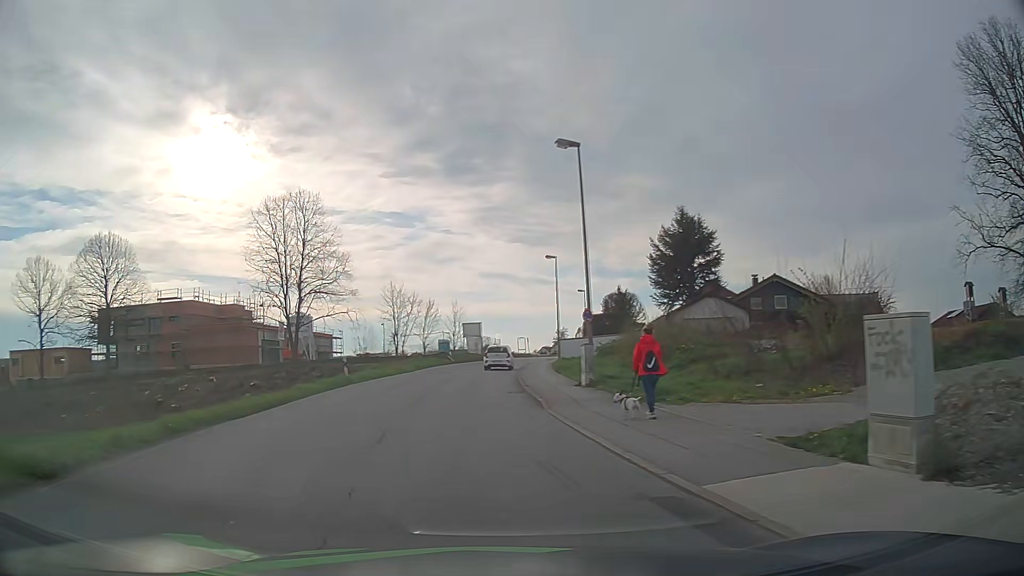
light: Day
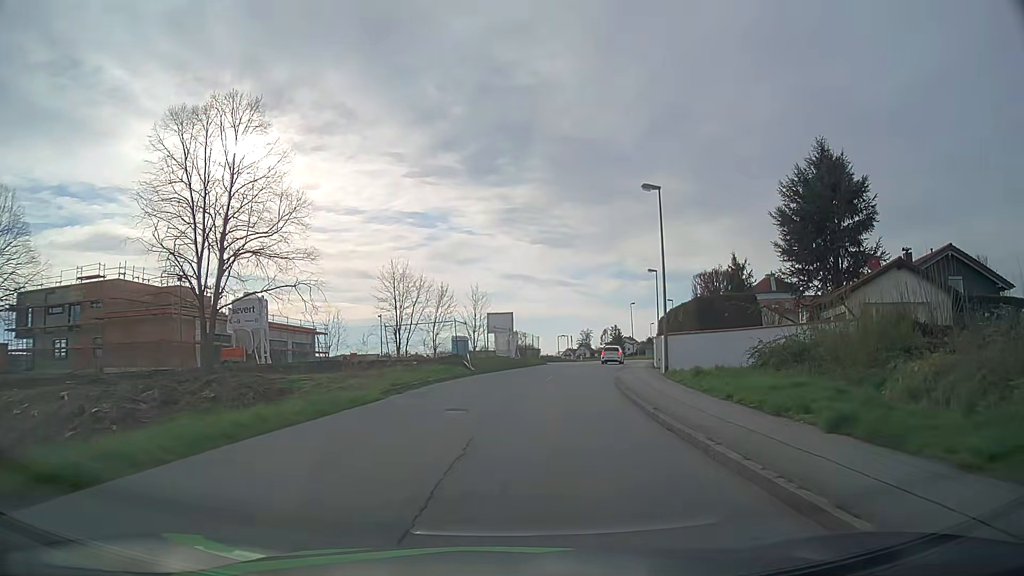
(-2.1, +23.7) m; -2°
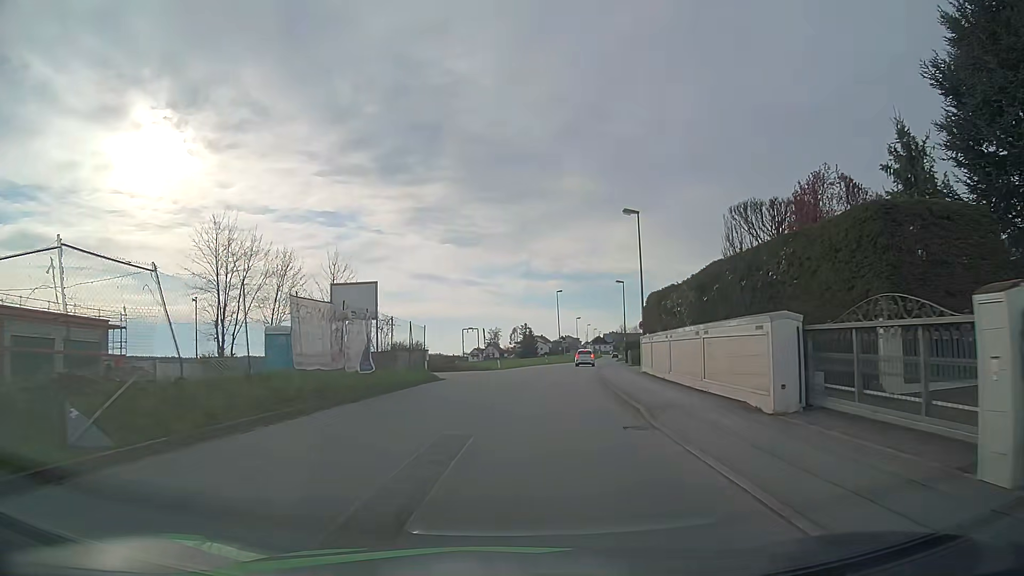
(+1.8, +25.9) m; +8°
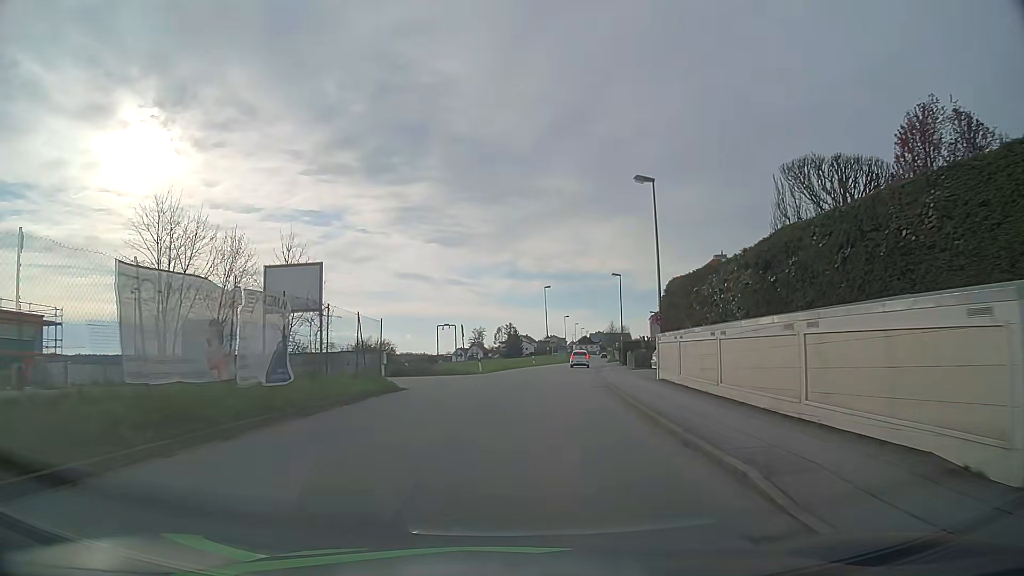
(+0.1, +6.7) m; +1°
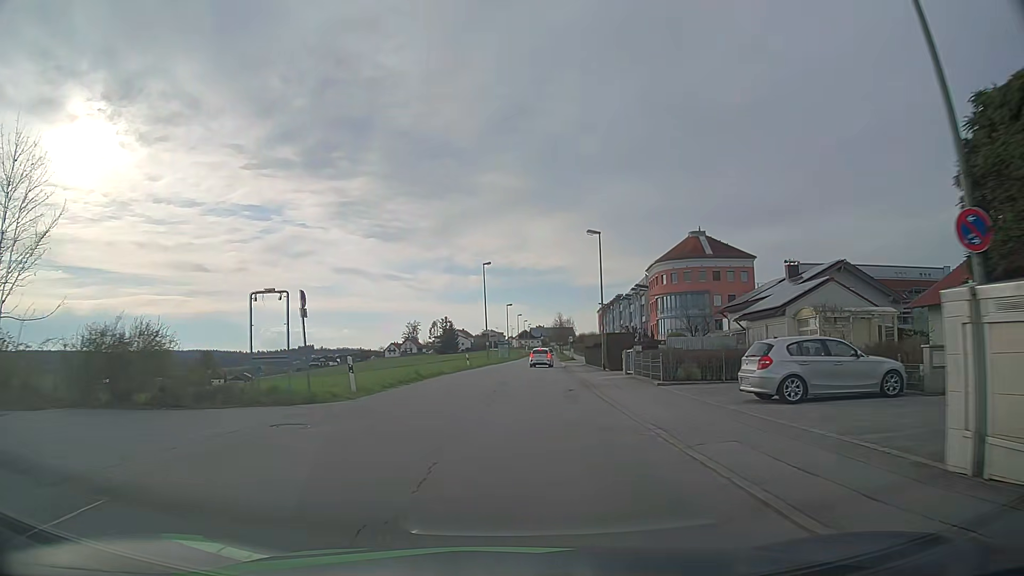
(+0.9, +20.6) m; +5°
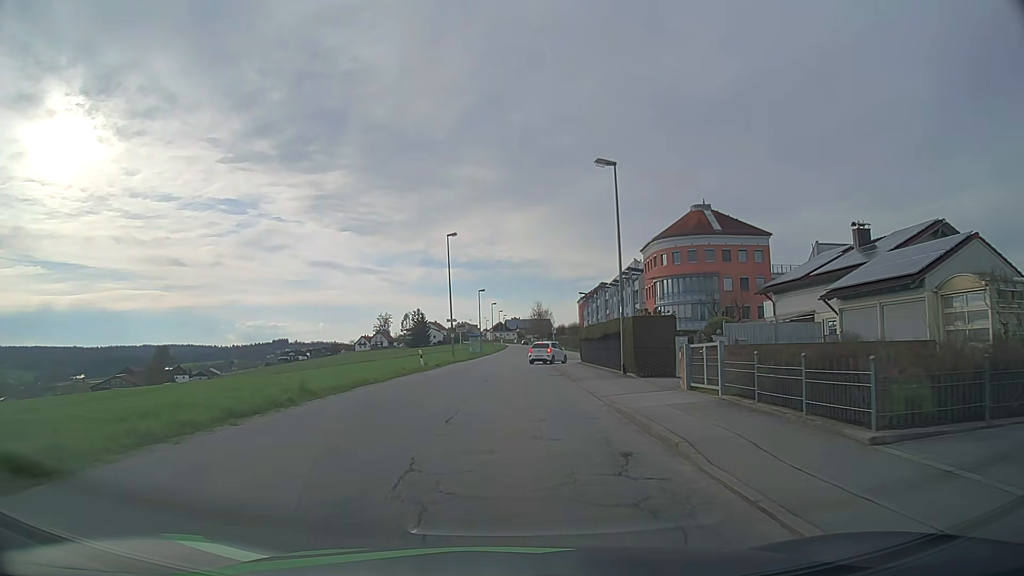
(+0.3, +14.0) m; +2°
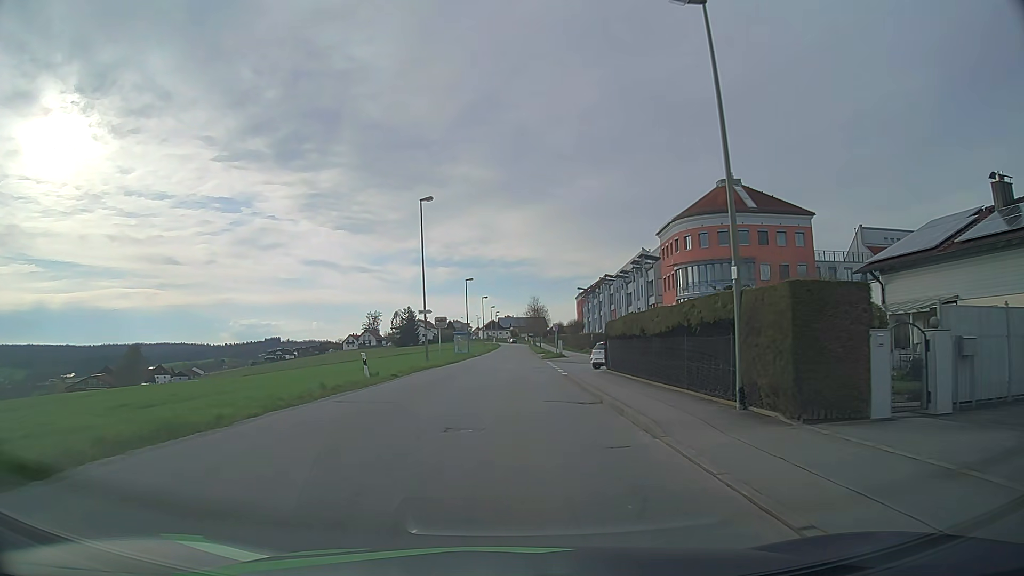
(+0.1, +13.1) m; 0°
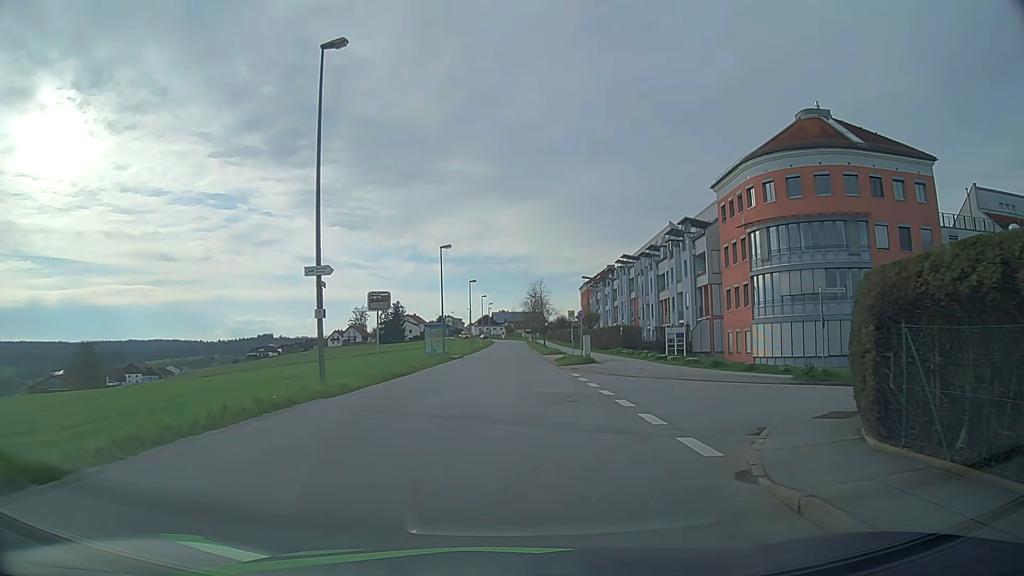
(+0.1, +21.5) m; 0°
(+1, +10) (+8, +17) (+17, +18) (+27, +18) (+37, +18) (+47, +19) (+57, +19) (+67, +20) (+77, +22) (+87, +25) m
